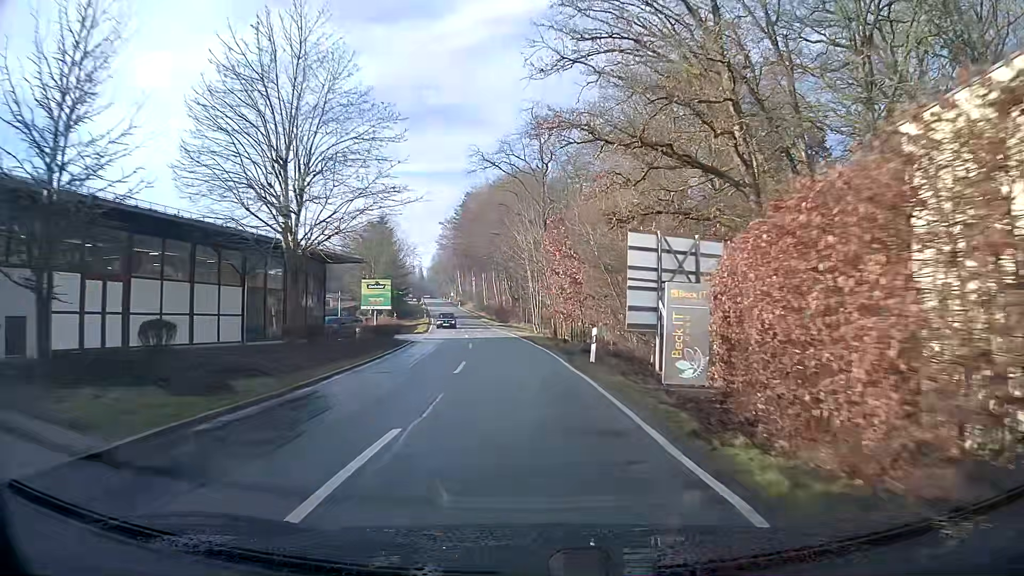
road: tertiary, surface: asphalt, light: Day
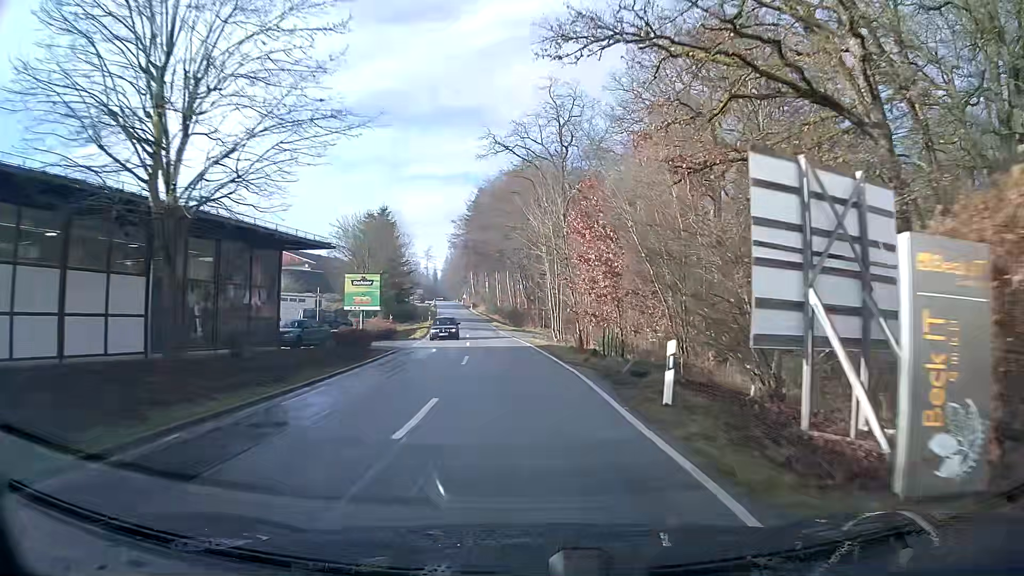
(-0.1, +8.7) m; -2°
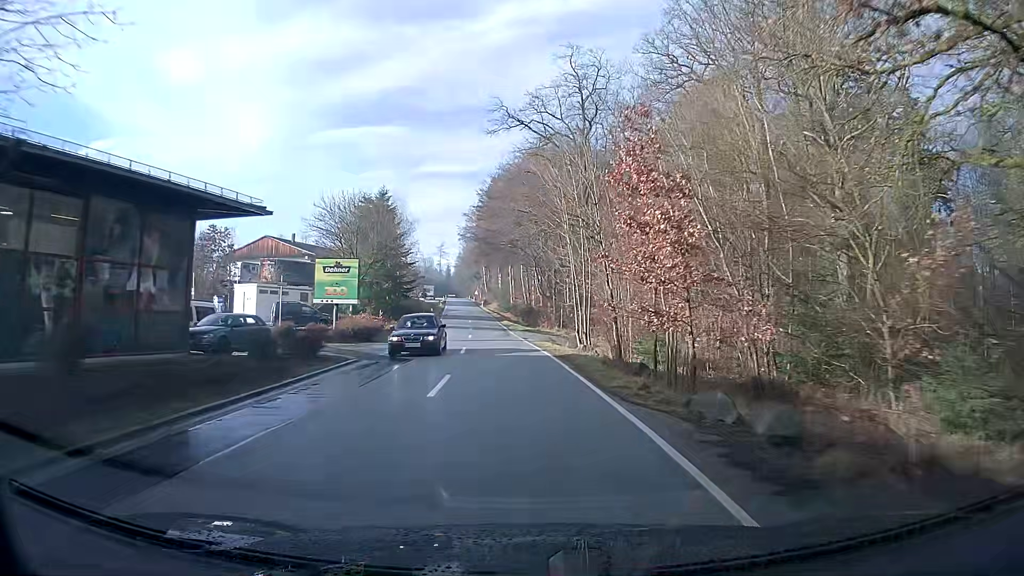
(-0.1, +8.7) m; -2°
